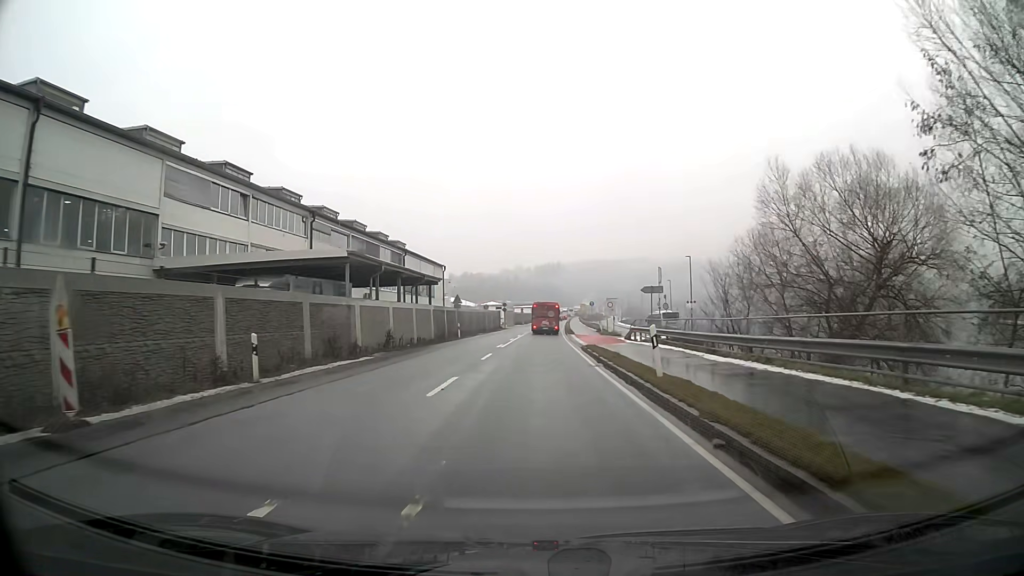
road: primary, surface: asphalt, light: Day
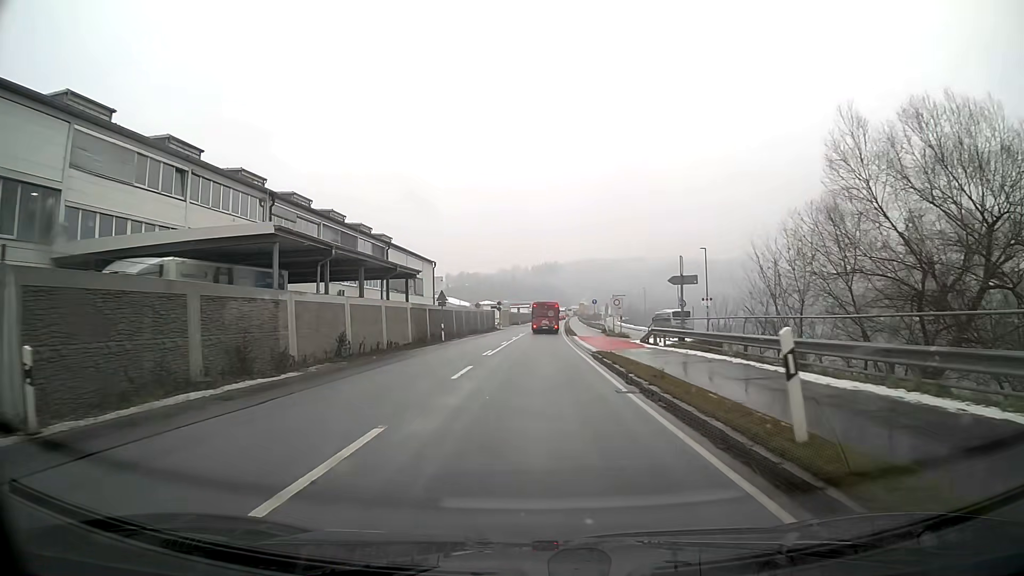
(0.0, +7.7) m; 0°
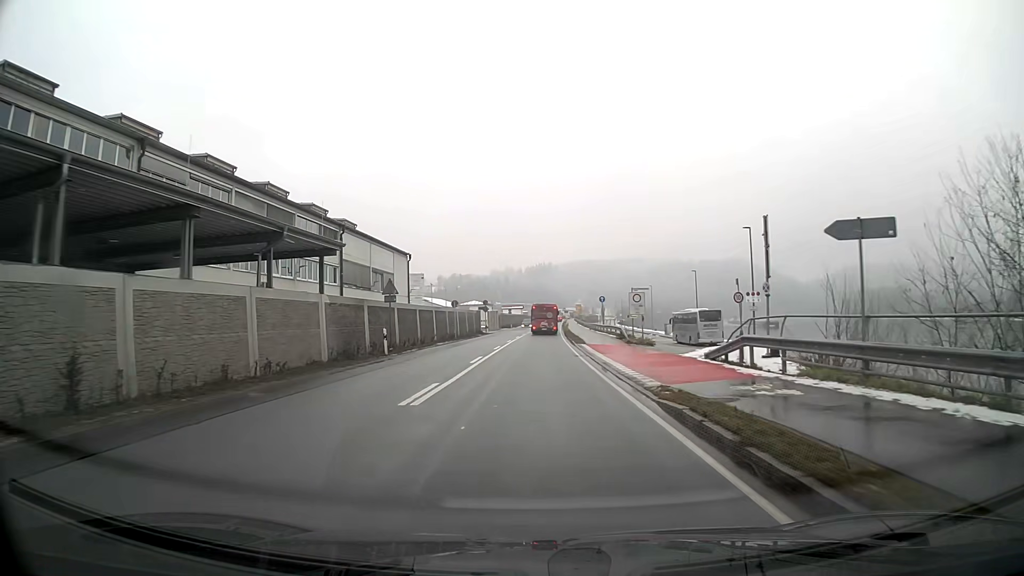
(+0.1, +15.3) m; +1°
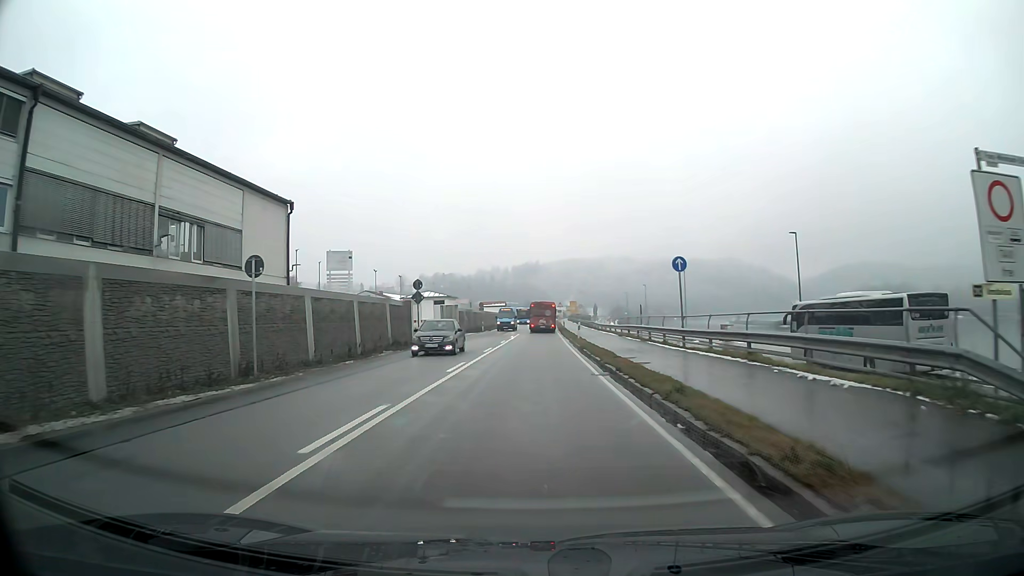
(+0.5, +38.2) m; +1°
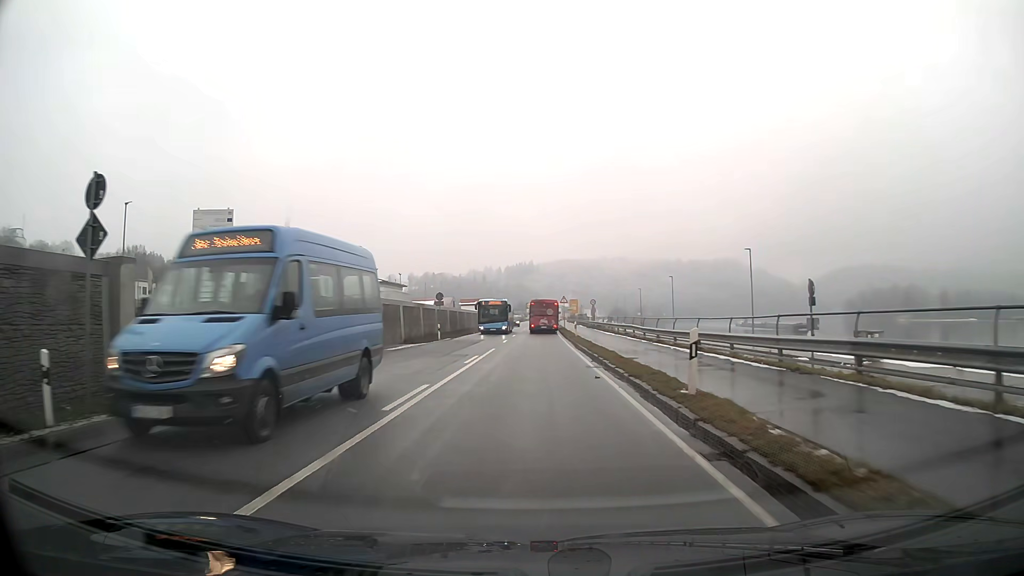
(+0.1, +30.4) m; +1°
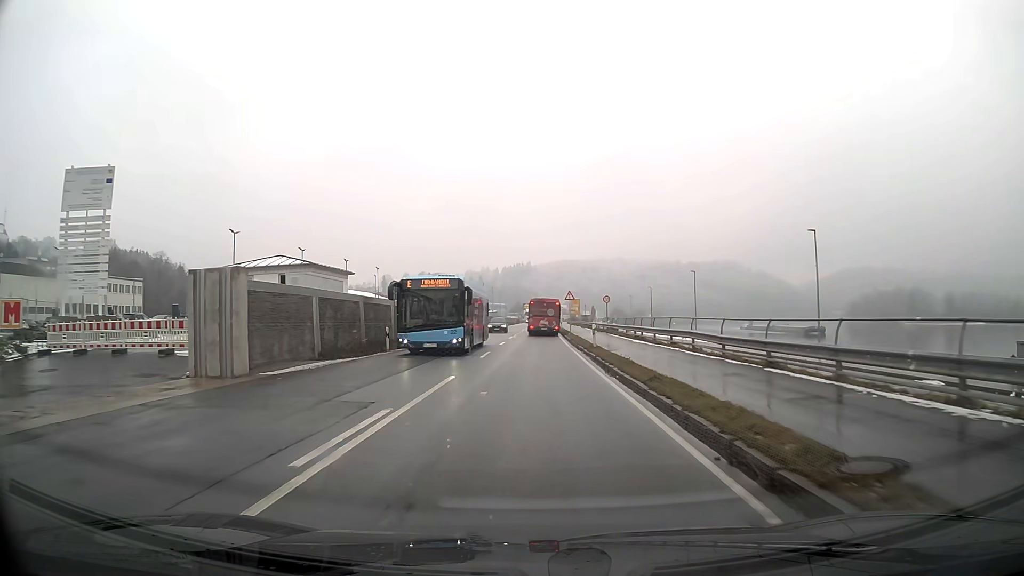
(0.0, +15.2) m; 0°
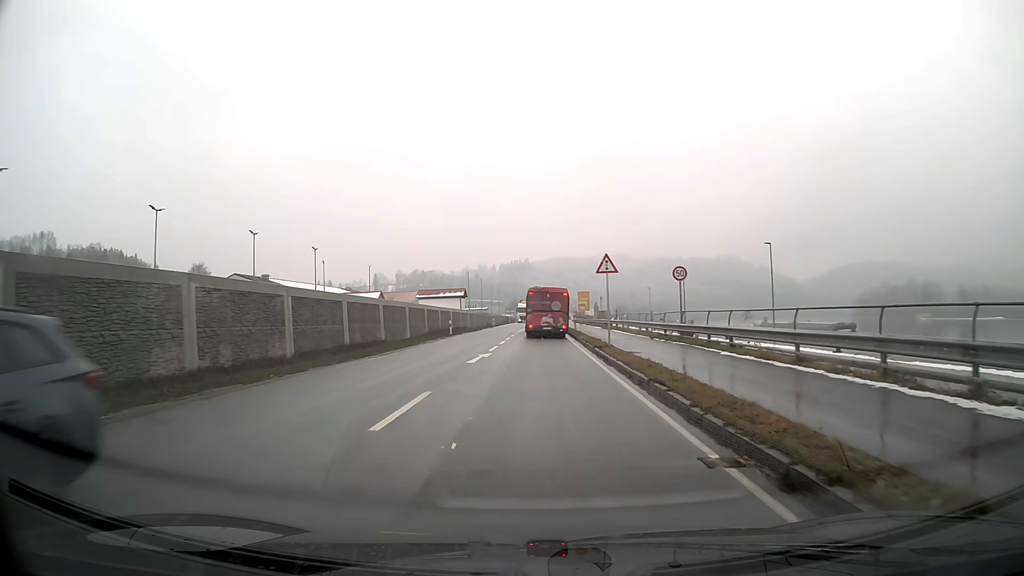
(0.0, +28.1) m; 0°
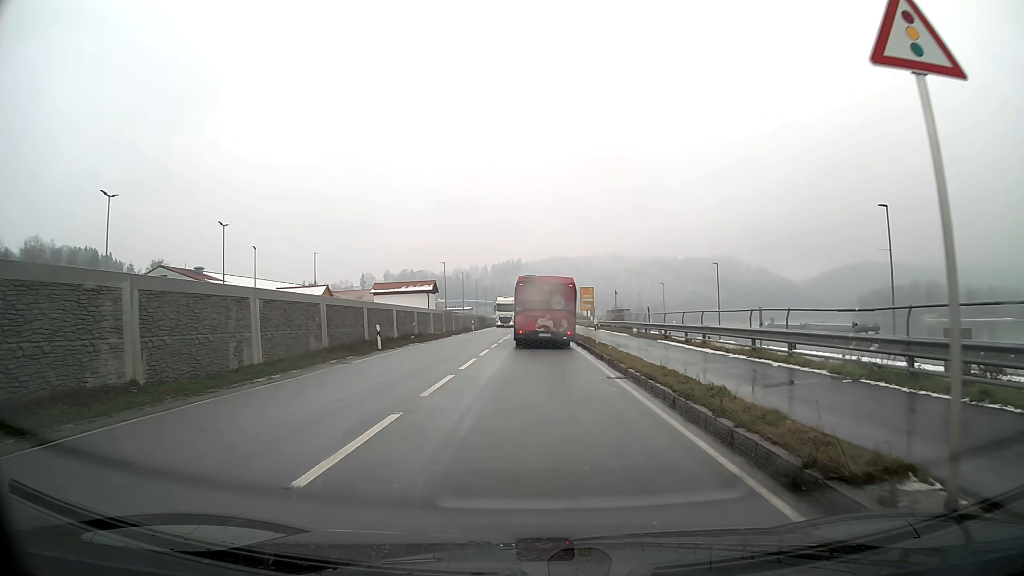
(+0.1, +20.7) m; +1°
(0, +10) (0, +20) (0, +30) (0, +40) (0, +50) (0, +60) (0, +70) (+1, +80) (+1, +90) (+1, +100) m
